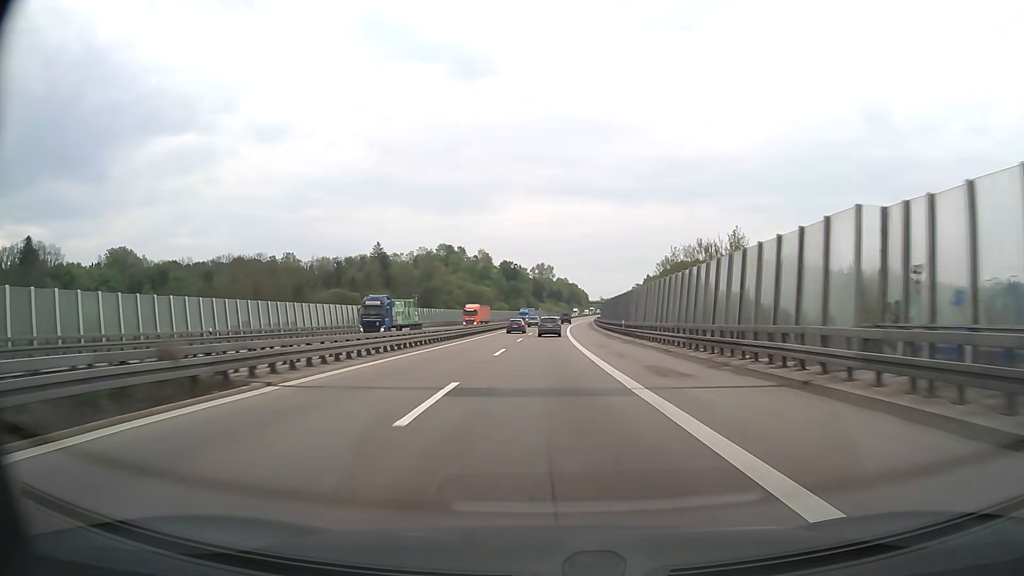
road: motorway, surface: asphalt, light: Day
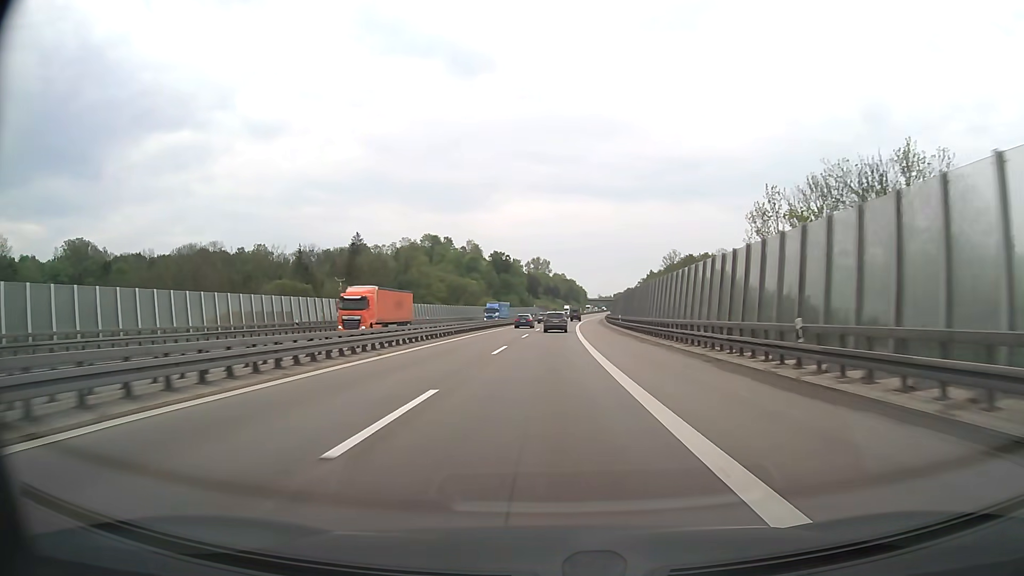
(0.0, +38.4) m; 0°
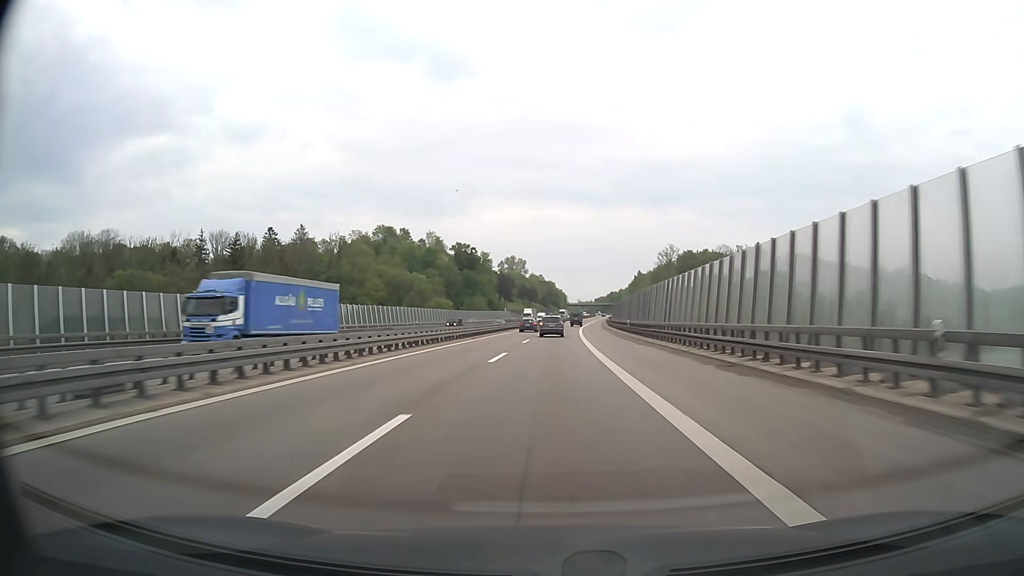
(+0.9, +57.0) m; +2°
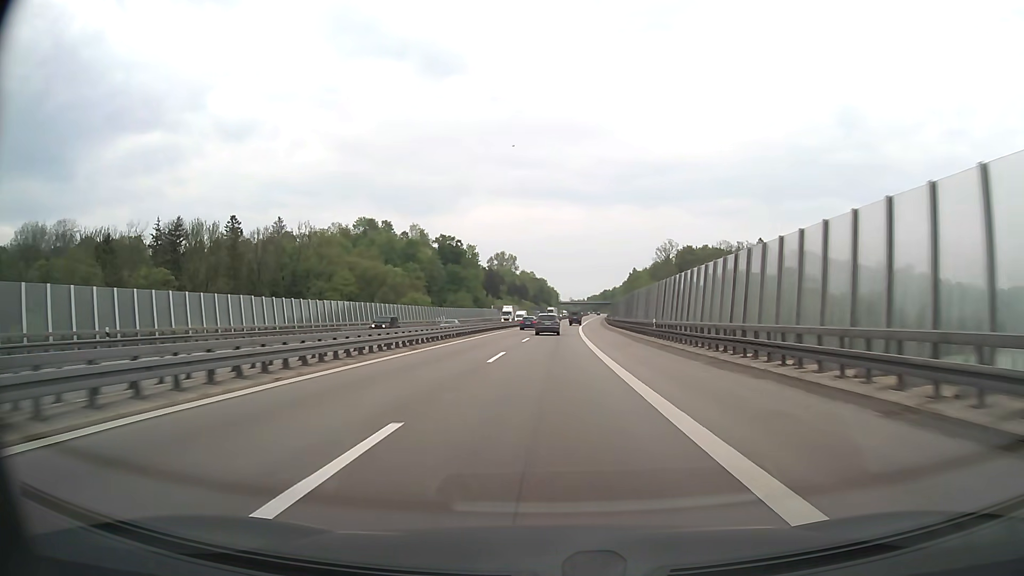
(+0.1, +18.8) m; +1°
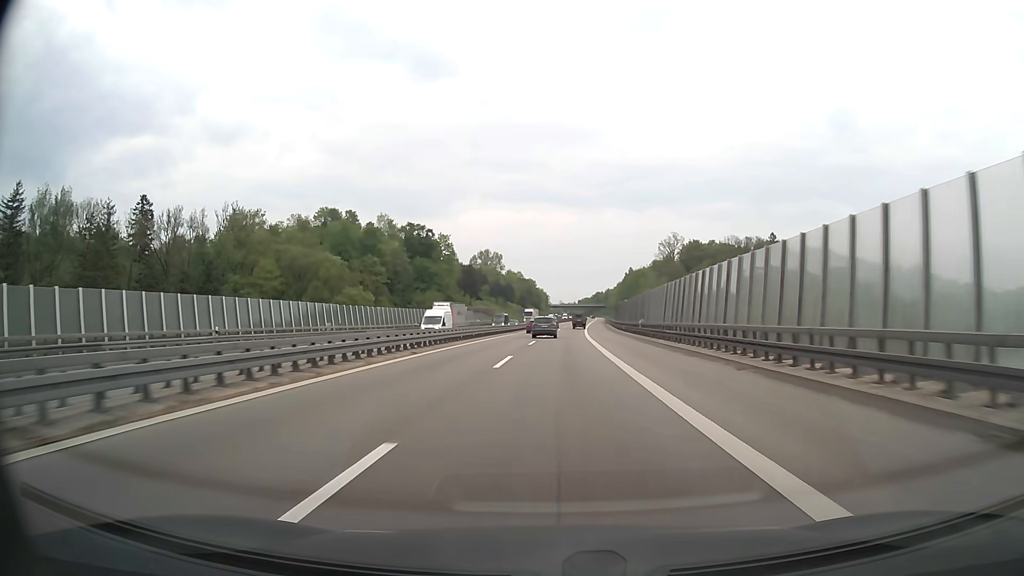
(+0.4, +37.5) m; +1°
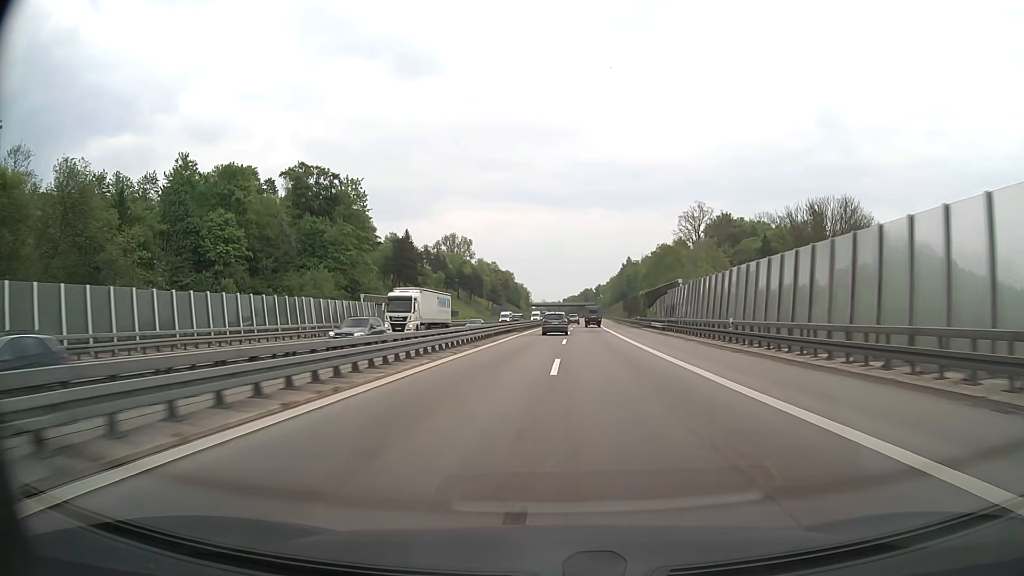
(+0.8, +75.0) m; +1°
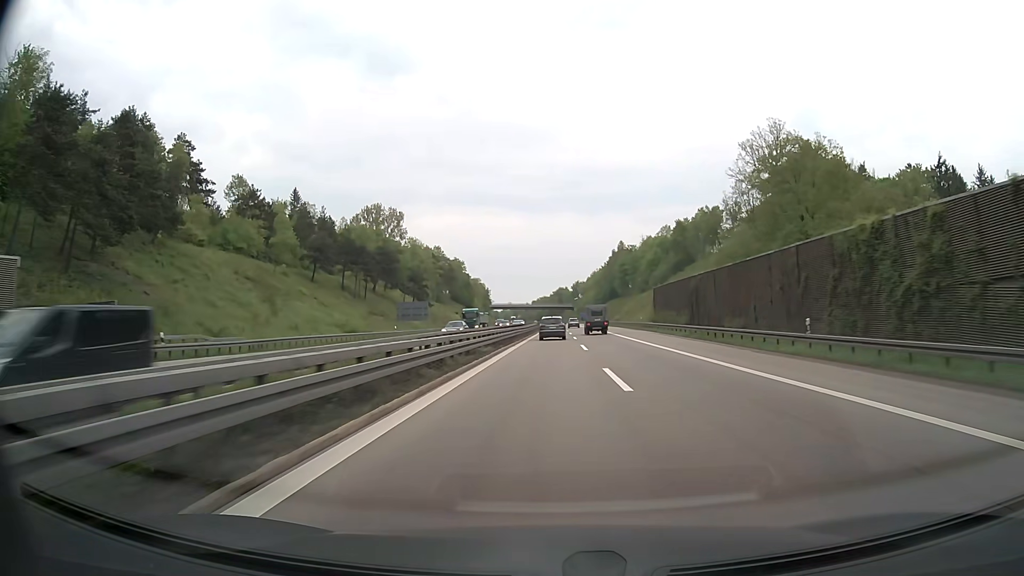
(+2.5, +93.6) m; +3°
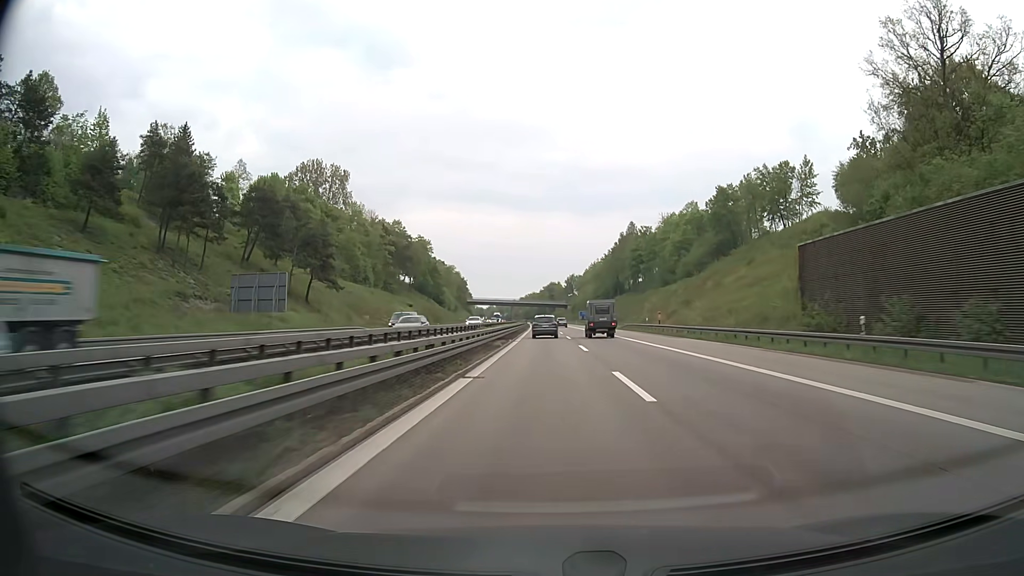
(+0.3, +56.0) m; +1°
(0, +10) (0, +20) (0, +30) (0, +40) (0, +50) (0, +60) (0, +70) (0, +80) (0, +90) (0, +100) m
